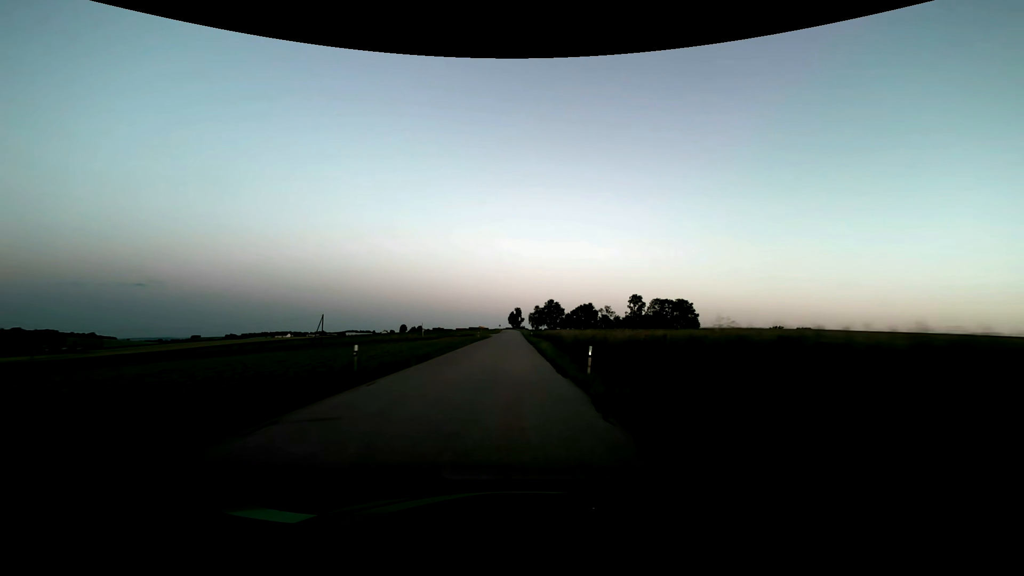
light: Dusk
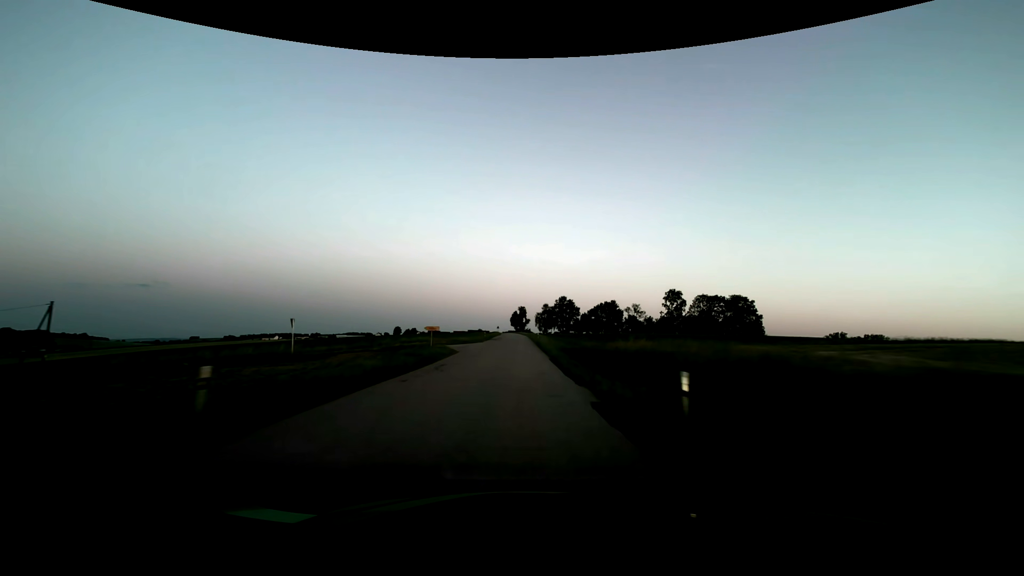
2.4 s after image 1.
(-0.5, +54.7) m; -1°
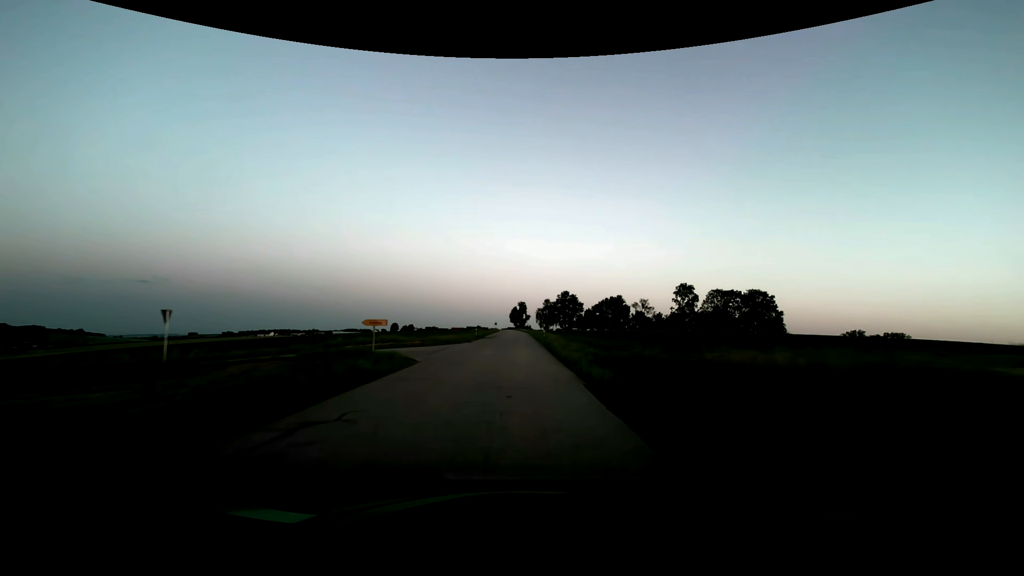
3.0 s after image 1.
(0.0, +13.5) m; 0°
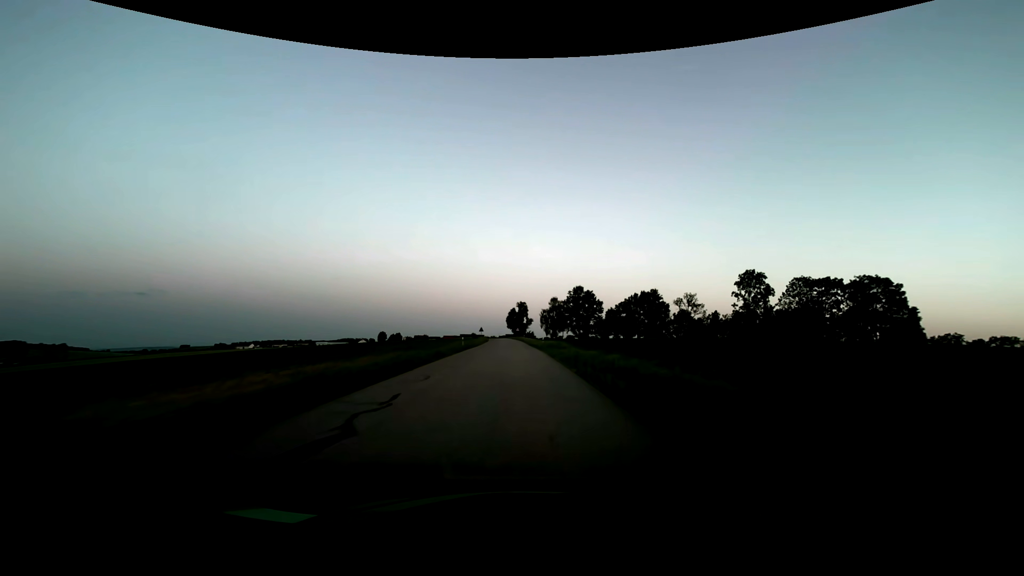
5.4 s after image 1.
(0.0, +53.1) m; 0°
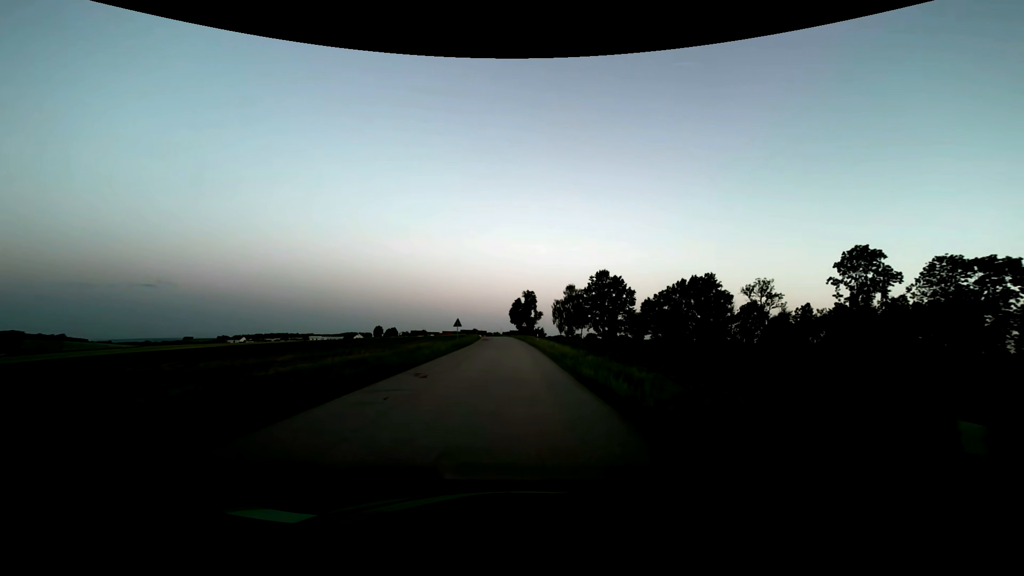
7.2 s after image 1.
(-0.3, +38.8) m; -1°
(0, +10) (0, +20) (0, +30) (0, +40) (-1, +50) (-1, +60) (-1, +70) (-2, +80) (-3, +90) (-3, +100) m
